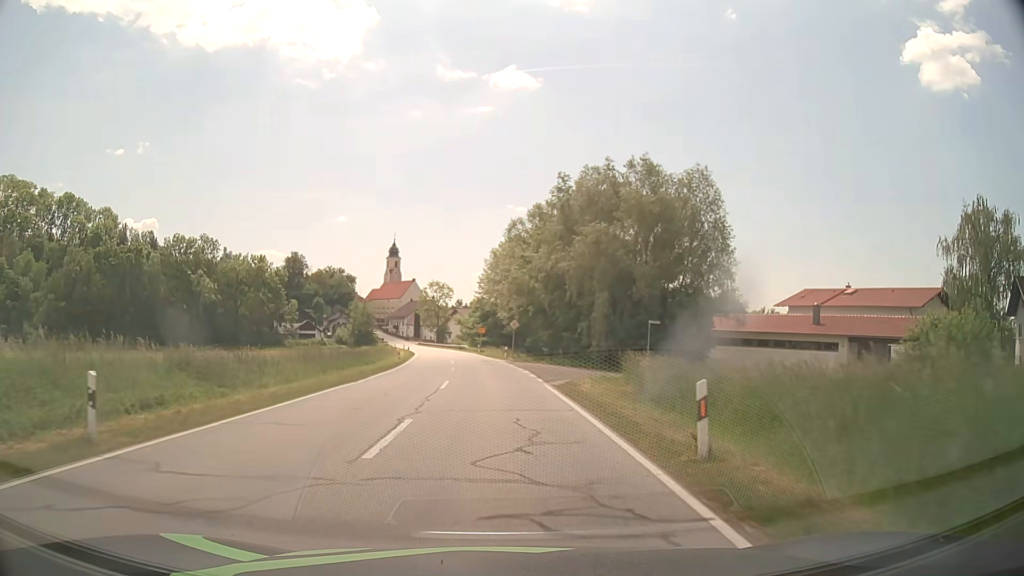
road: secondary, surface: asphalt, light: Day
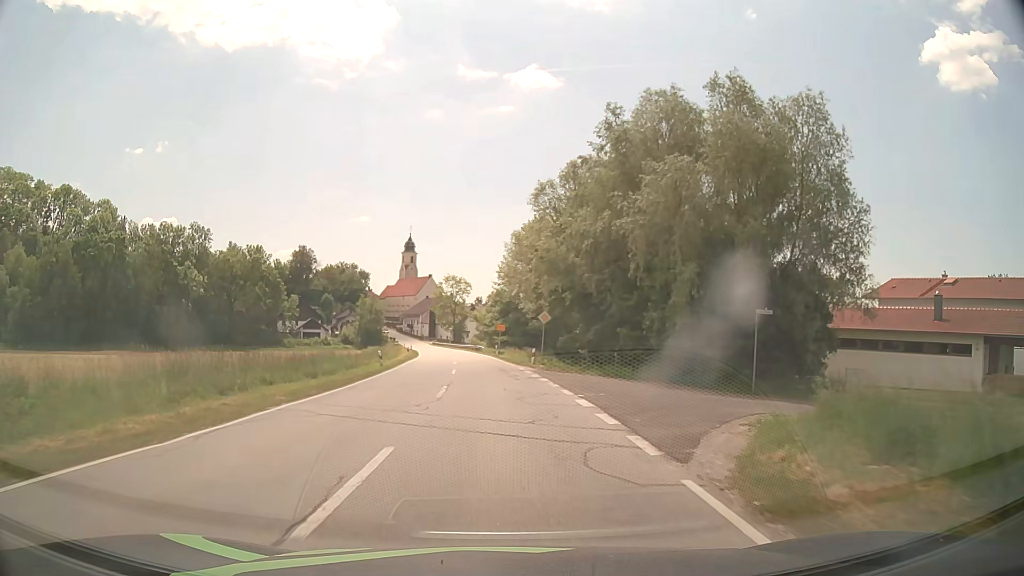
(-0.3, +15.3) m; -2°
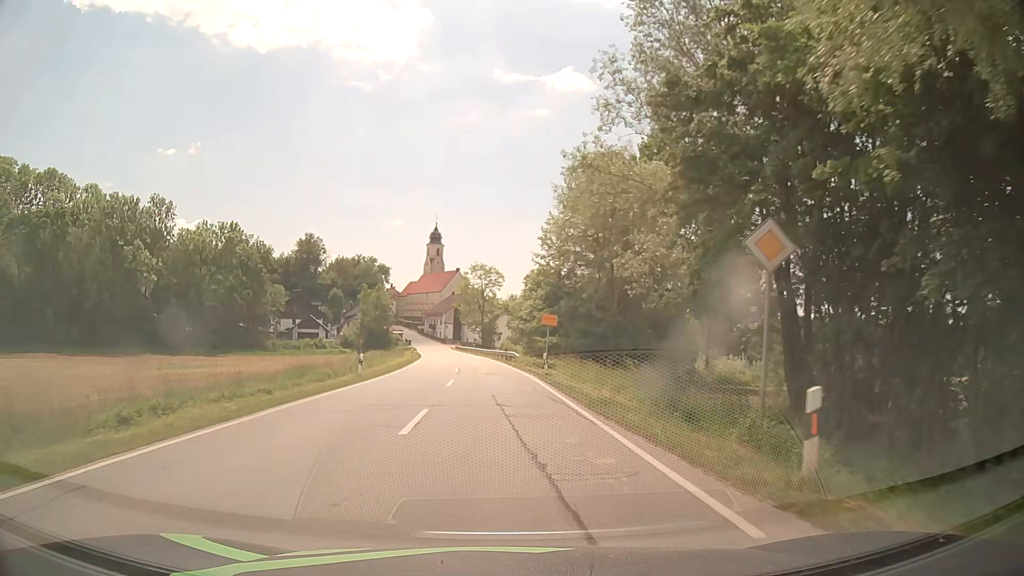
(-0.9, +30.6) m; -4°
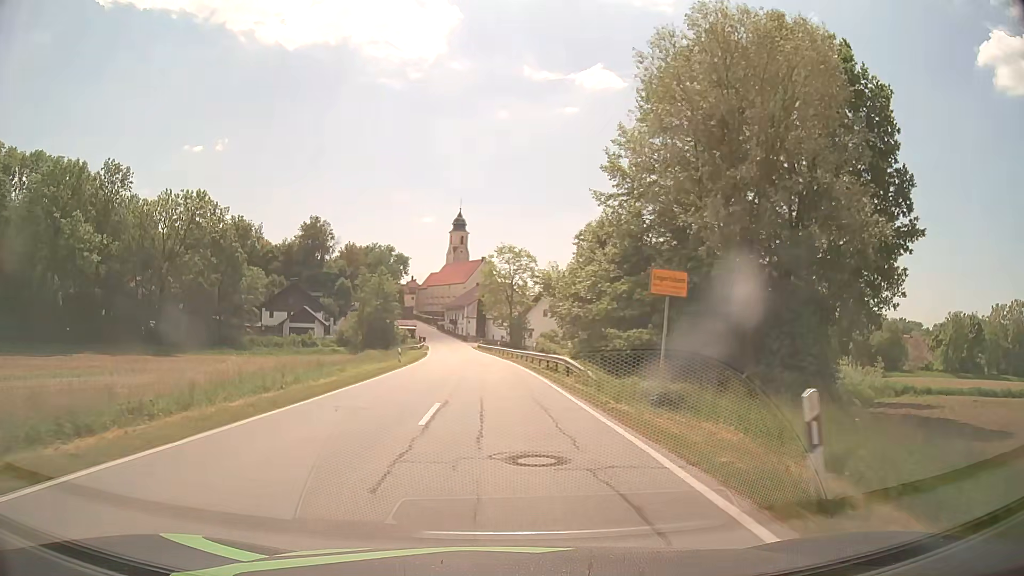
(-0.3, +22.9) m; -2°
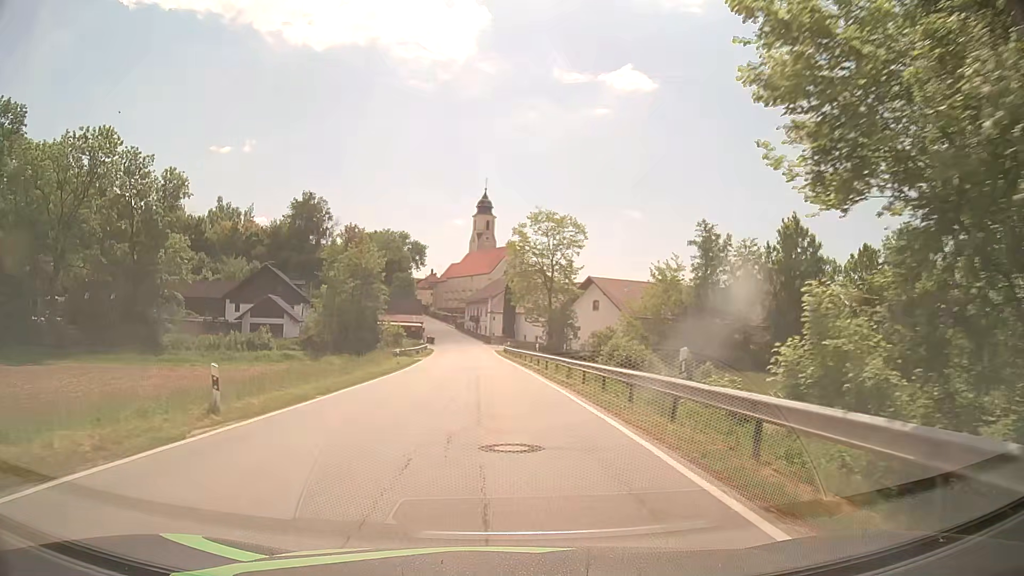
(-0.6, +30.6) m; -3°
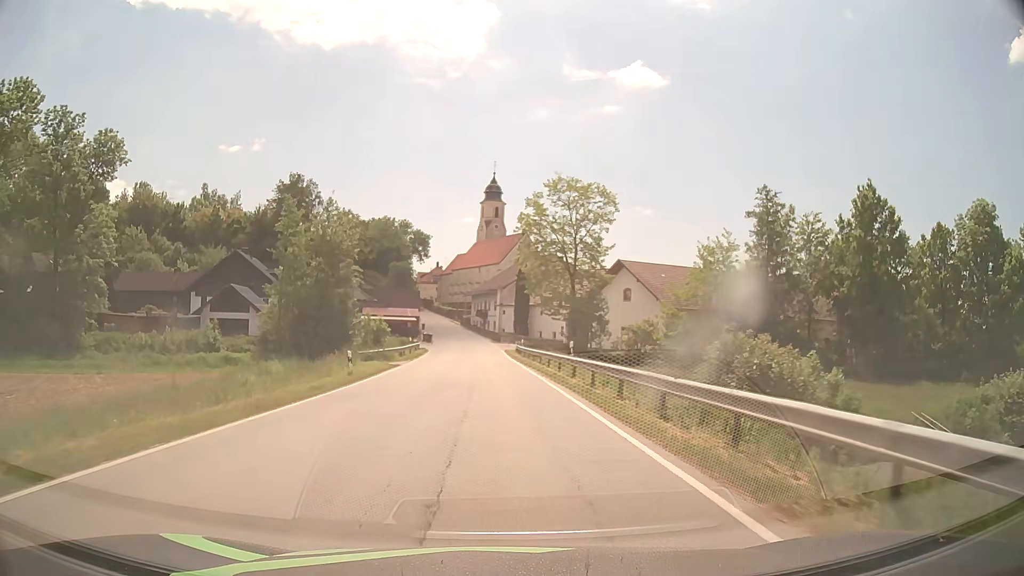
(0.0, +15.3) m; 0°
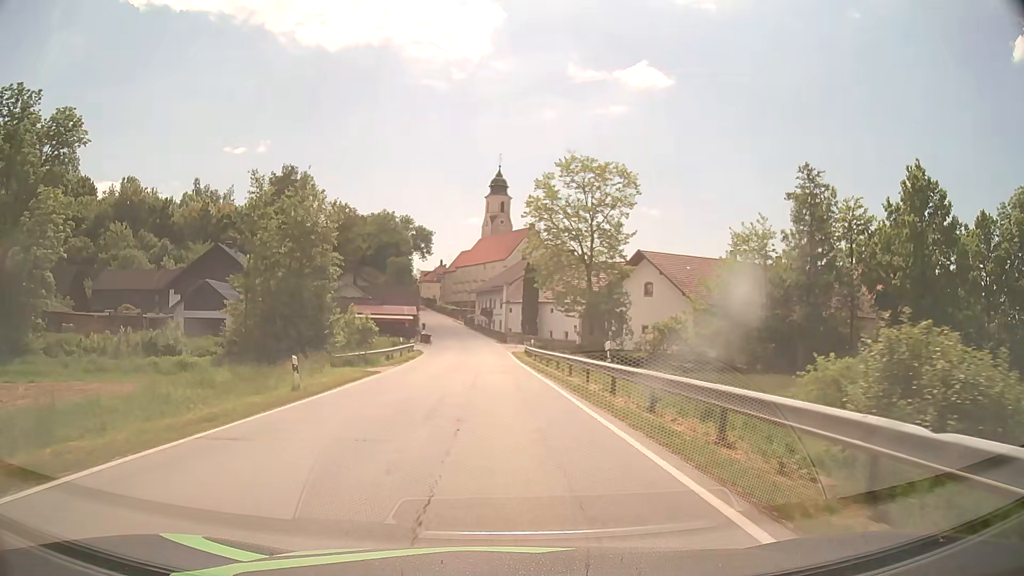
(-0.1, +7.7) m; -1°
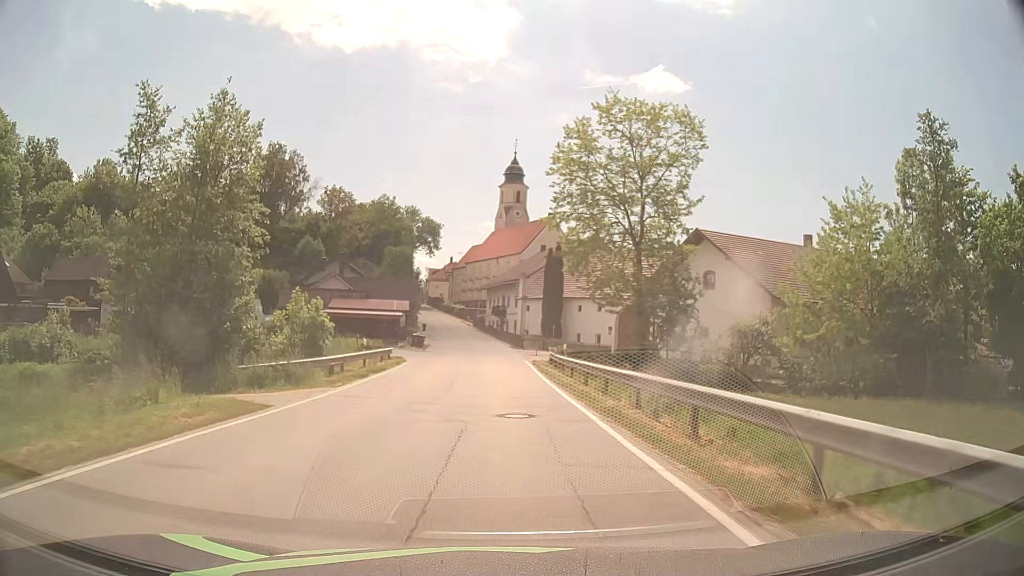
(-0.1, +15.3) m; -1°
(0, +10) (0, +20) (0, +30) (-1, +40) (-1, +50) (-2, +60) (-3, +70) (-4, +80) (-6, +90) (-7, +100) m
